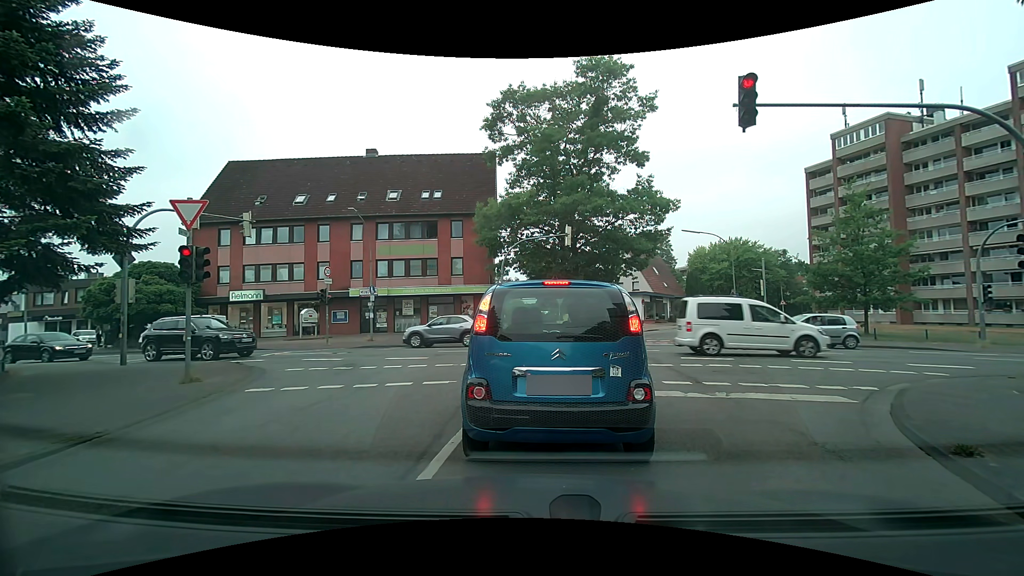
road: residential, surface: asphalt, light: Day
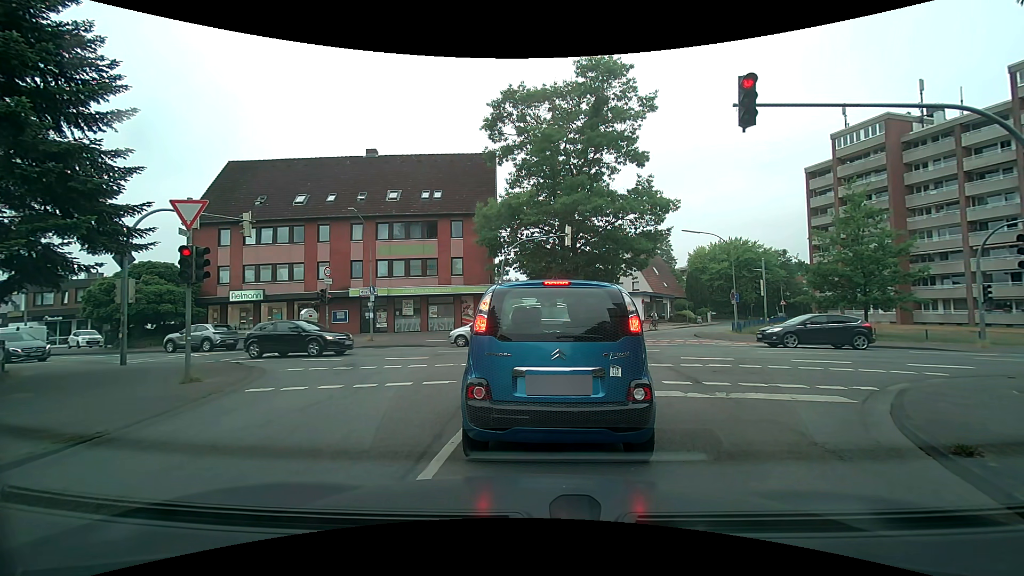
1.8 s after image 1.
(0.0, 0.0) m; 0°
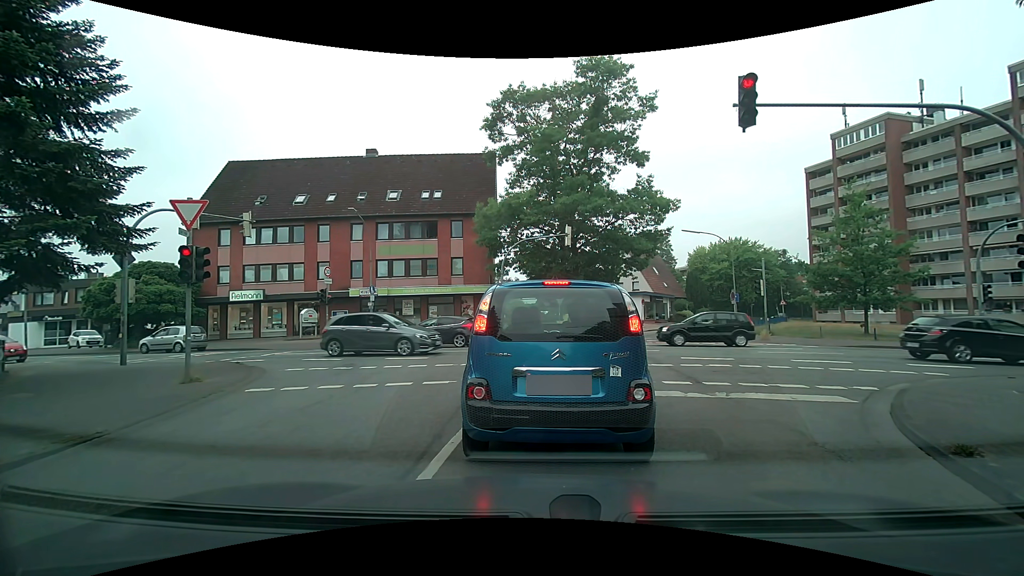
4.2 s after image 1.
(0.0, 0.0) m; 0°
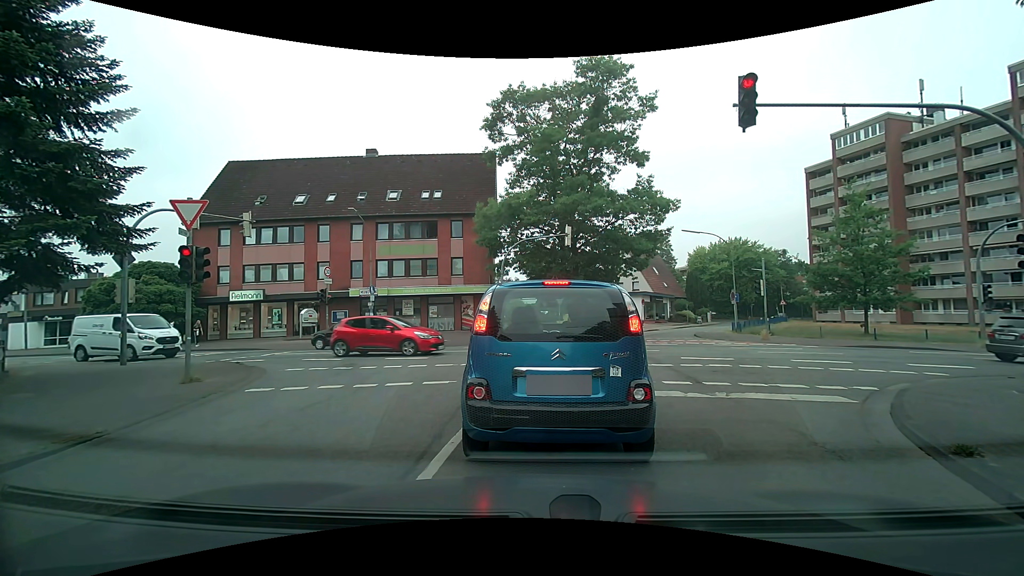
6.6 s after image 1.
(0.0, 0.0) m; 0°
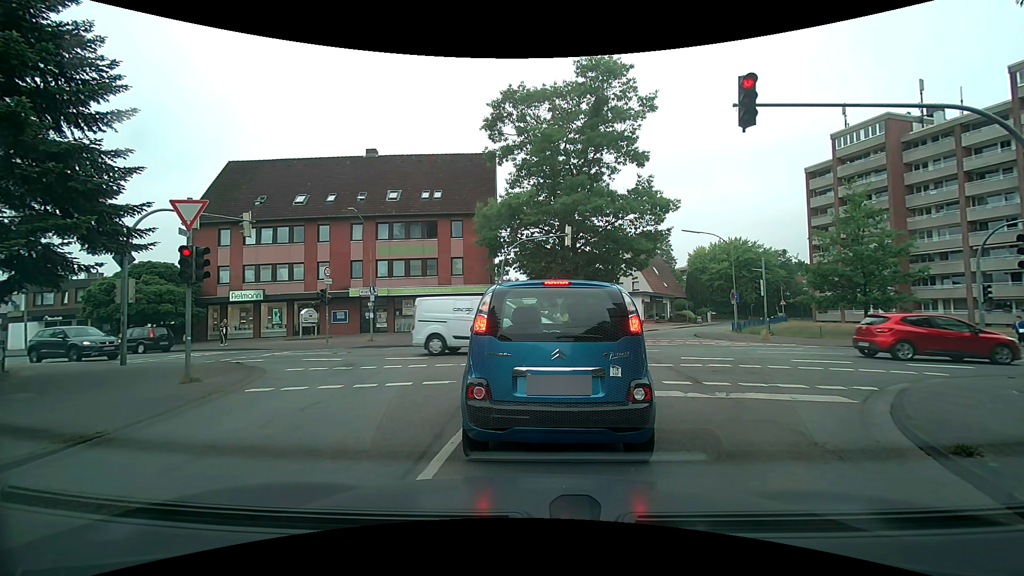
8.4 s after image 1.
(0.0, 0.0) m; 0°
